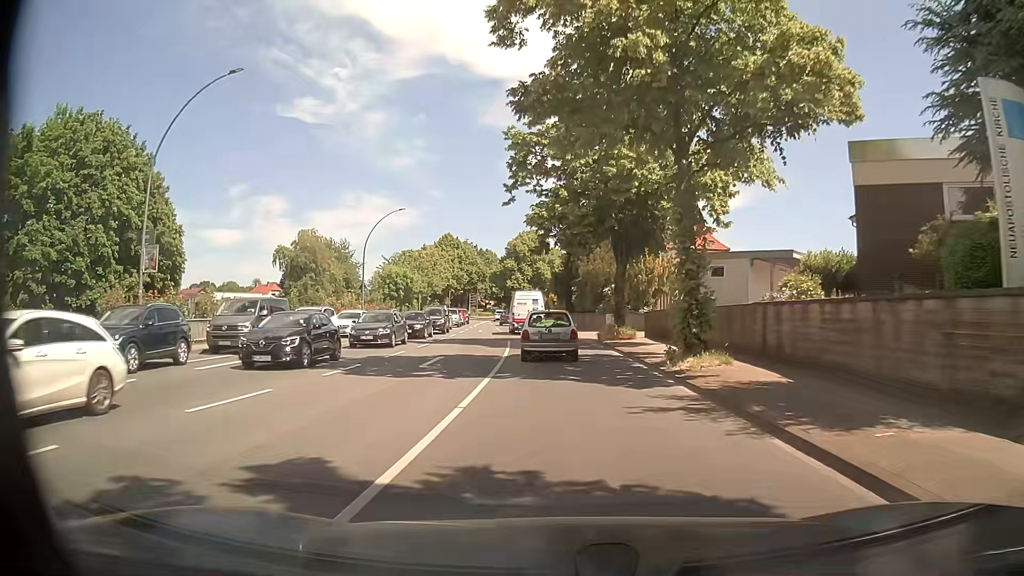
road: primary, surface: asphalt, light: Day
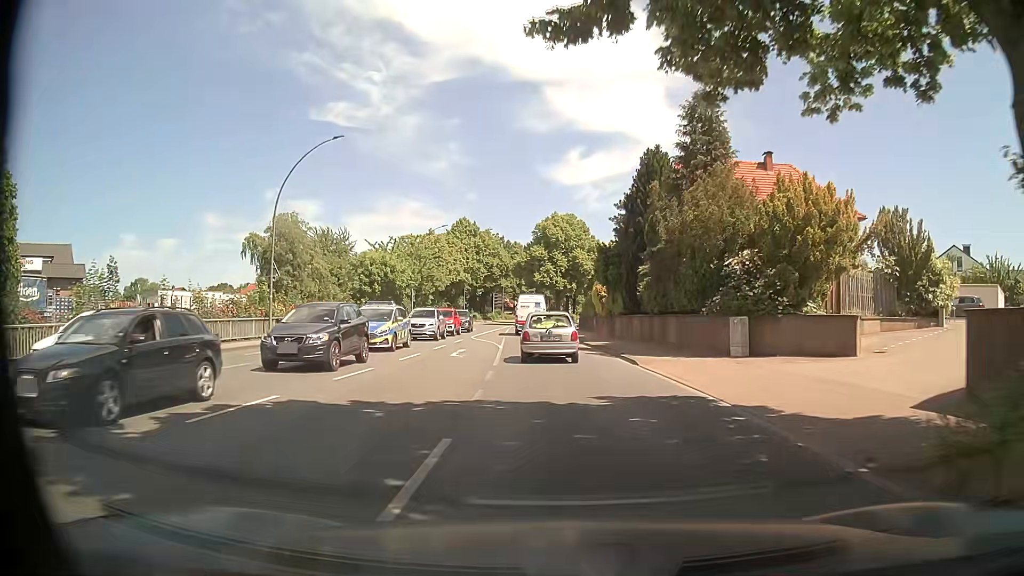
(-0.7, +25.3) m; -3°
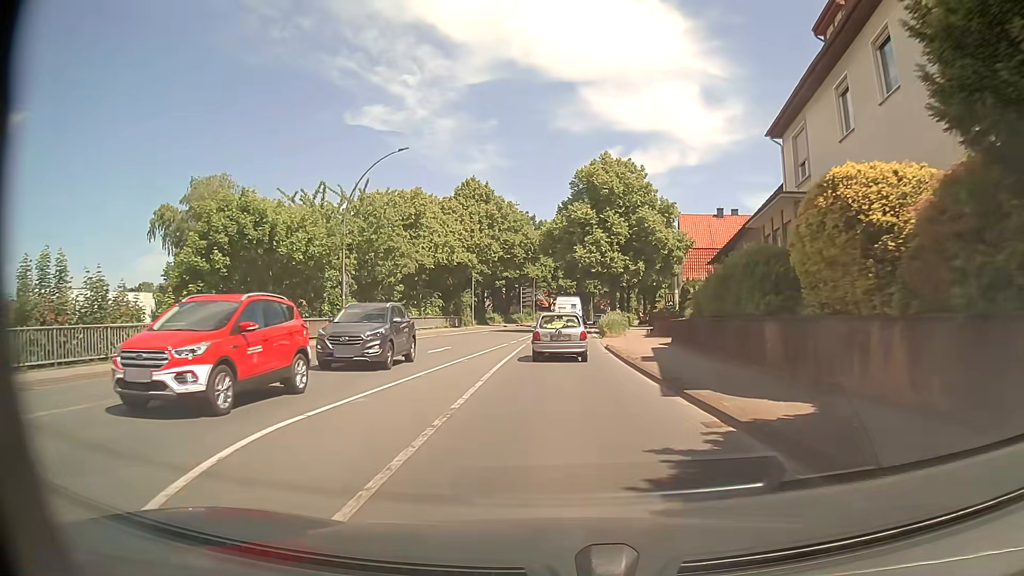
(-1.4, +32.5) m; -4°
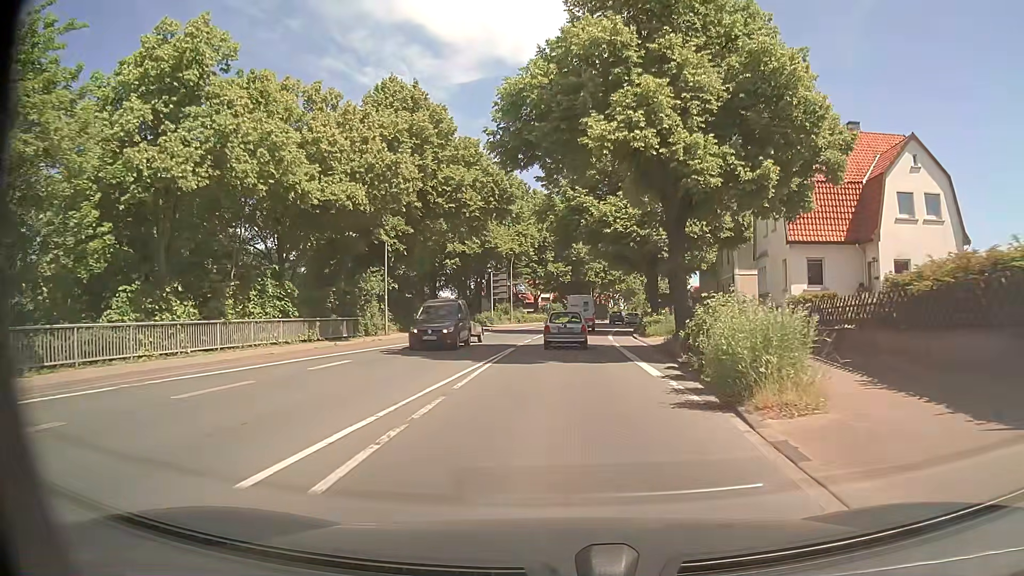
(+0.7, +32.5) m; +2°
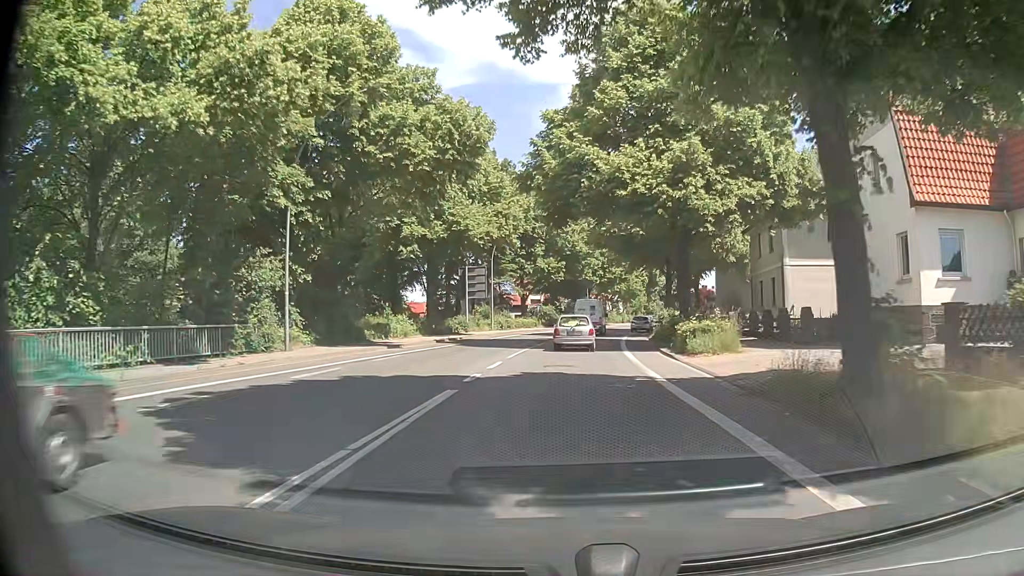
(+0.1, +13.5) m; +1°
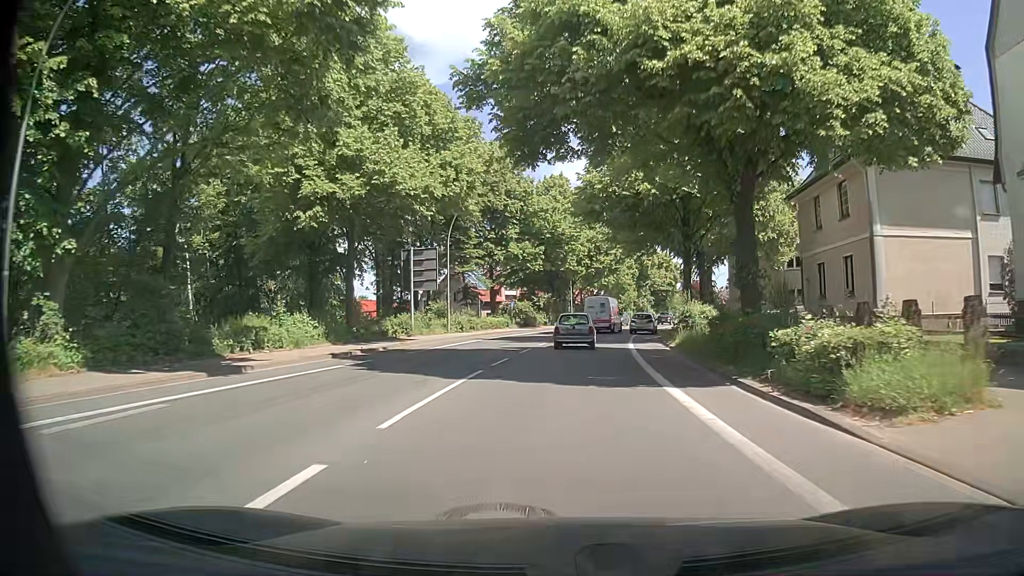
(0.0, +14.1) m; +1°
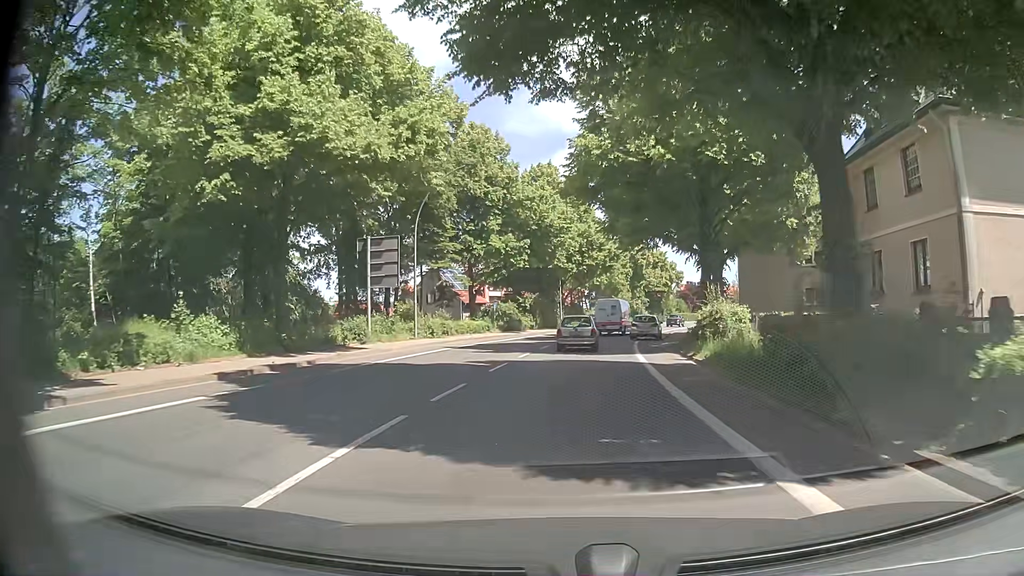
(+0.1, +7.2) m; 0°
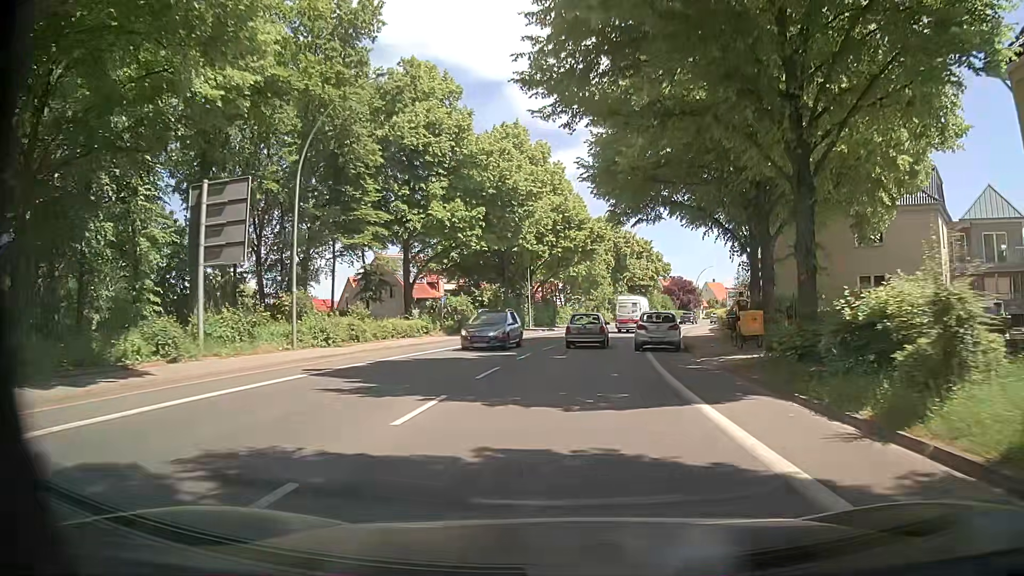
(+0.4, +14.6) m; +4°
(0, +10) (0, +20) (+1, +30) (+2, +40) (+4, +50) (+6, +59) (+9, +69) (+13, +78) (+16, +88) (+20, +97) m
